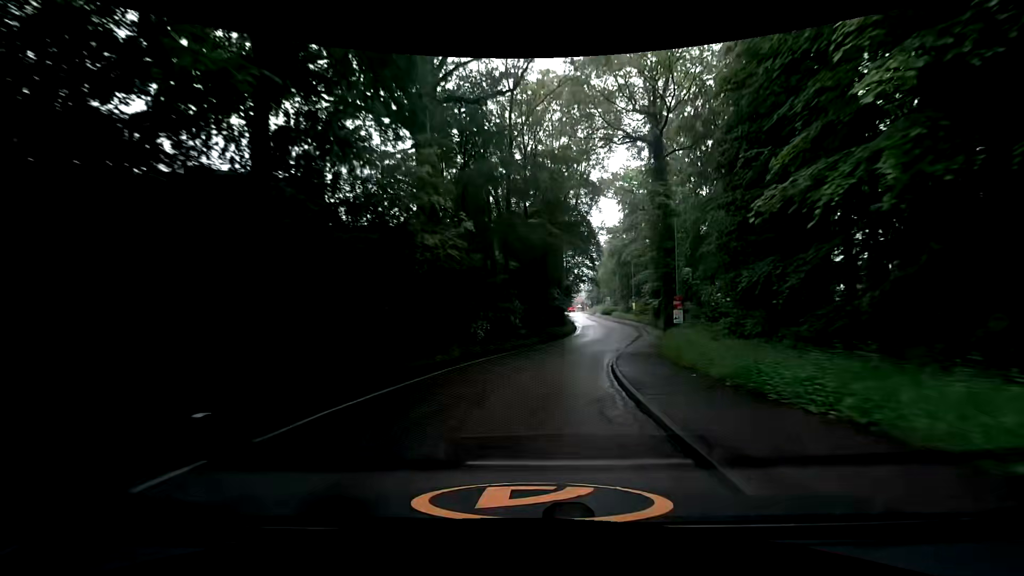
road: tertiary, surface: asphalt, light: Day
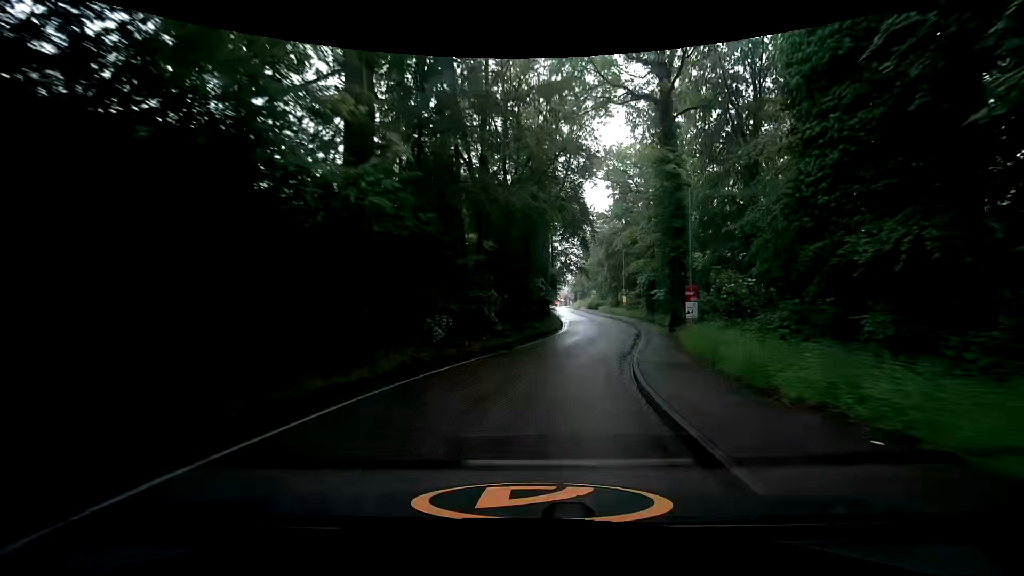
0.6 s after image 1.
(+0.2, +6.4) m; +3°
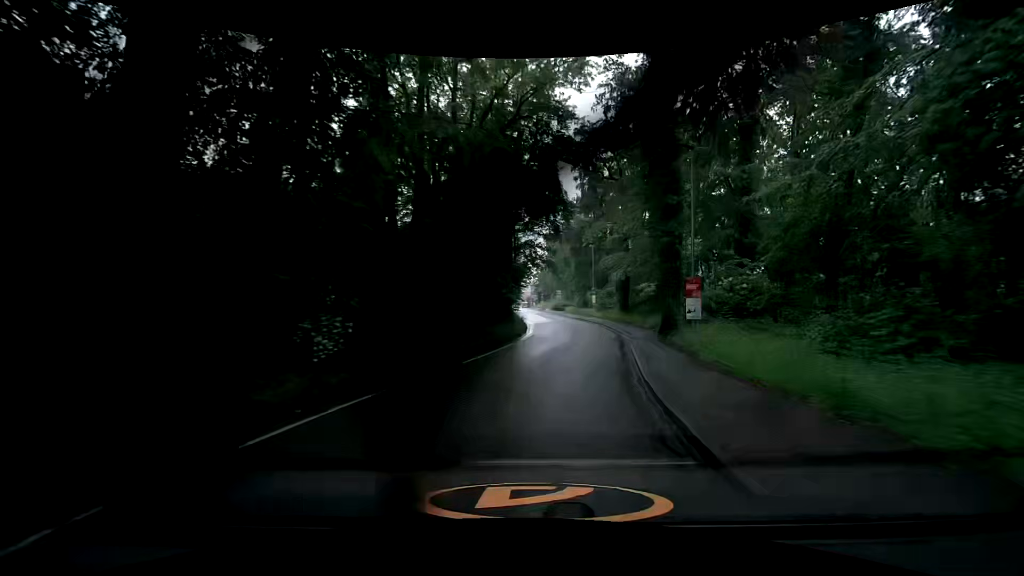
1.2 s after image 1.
(+0.2, +6.5) m; +3°
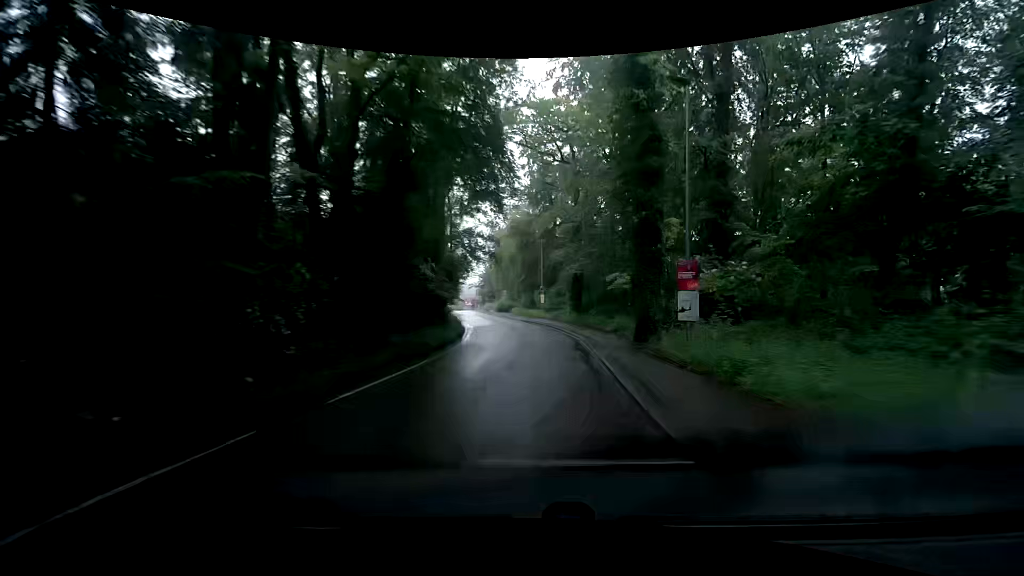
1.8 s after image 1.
(+0.2, +6.5) m; +6°
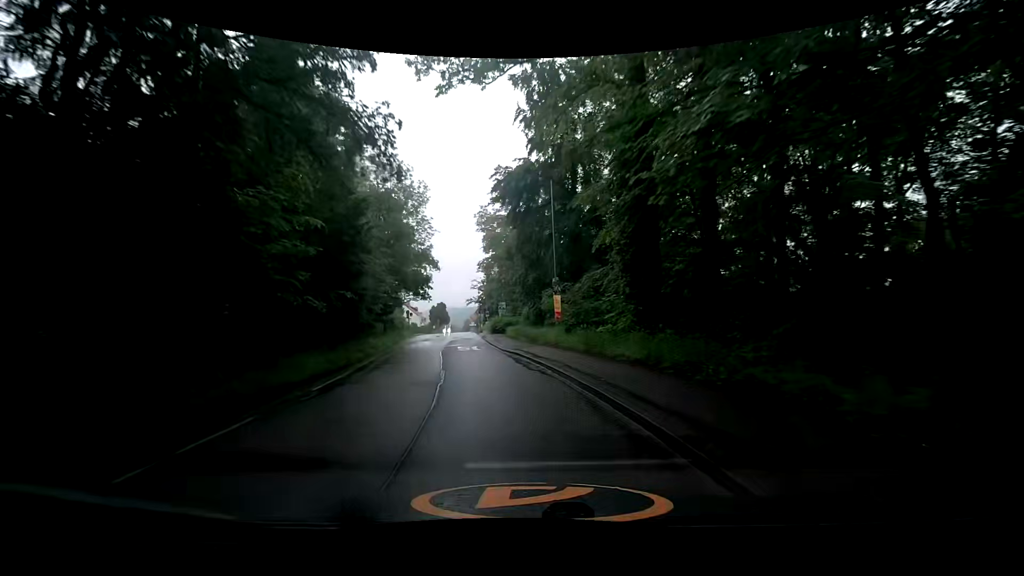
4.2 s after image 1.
(+1.6, +26.0) m; -1°
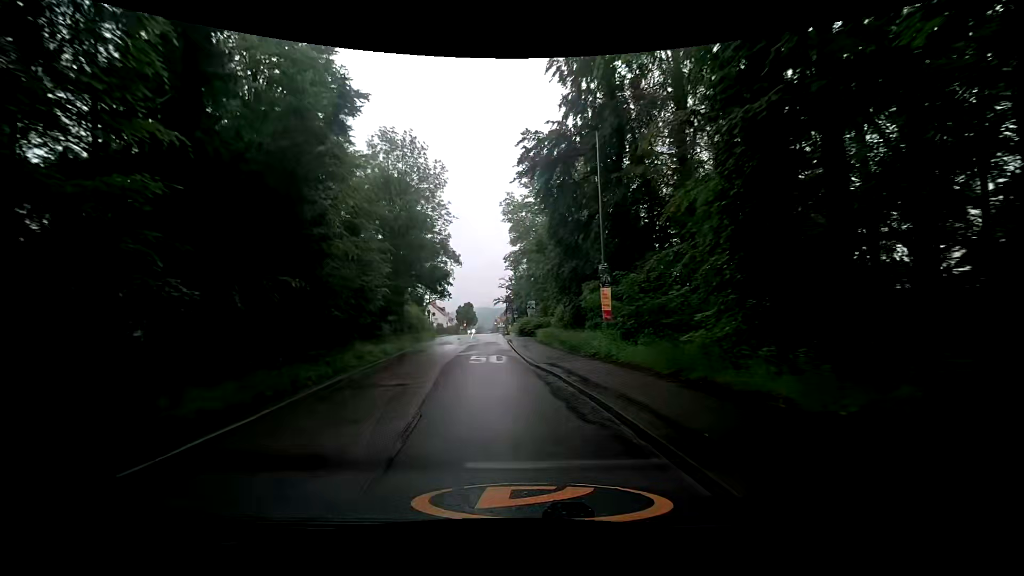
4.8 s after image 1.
(-0.1, +6.4) m; -3°
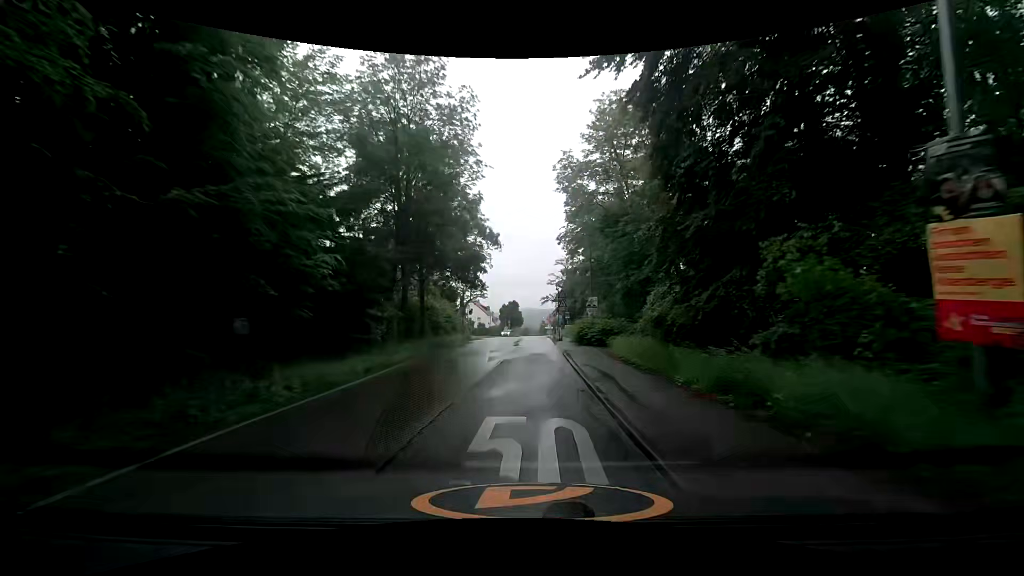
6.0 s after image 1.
(-0.6, +12.6) m; -5°
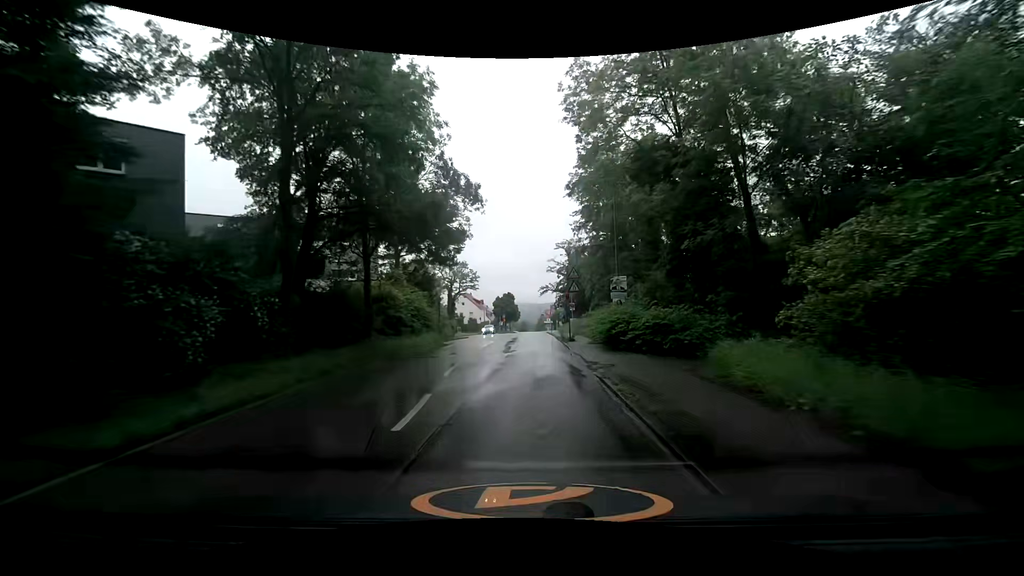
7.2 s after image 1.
(-0.1, +12.6) m; 0°
